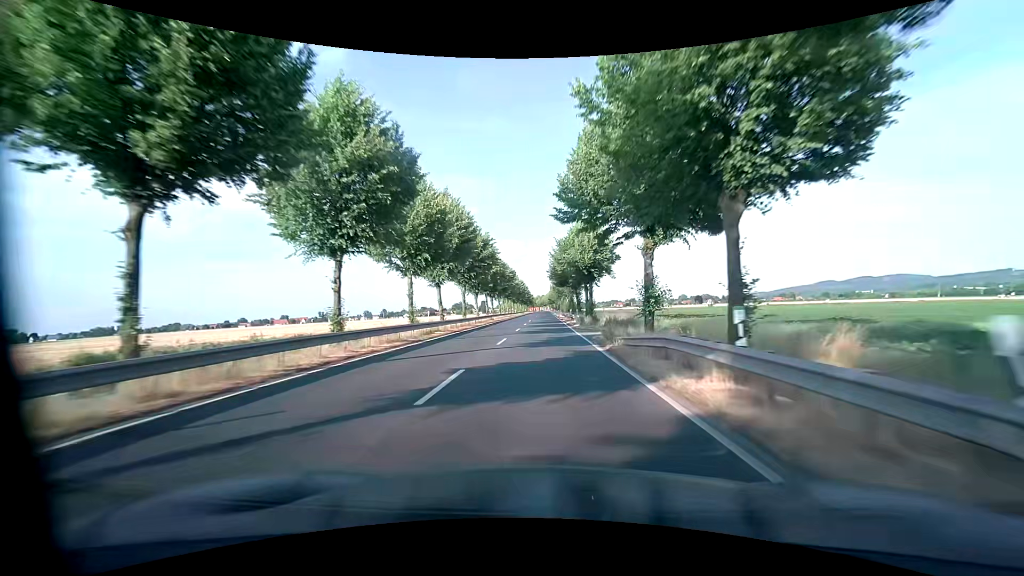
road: primary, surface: asphalt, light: Day
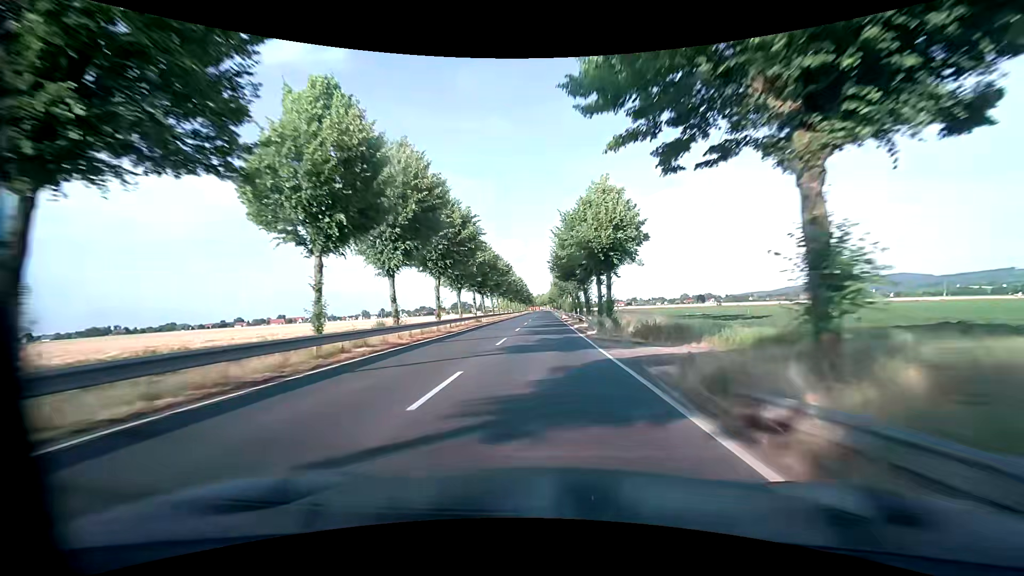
(0.0, +12.4) m; 0°
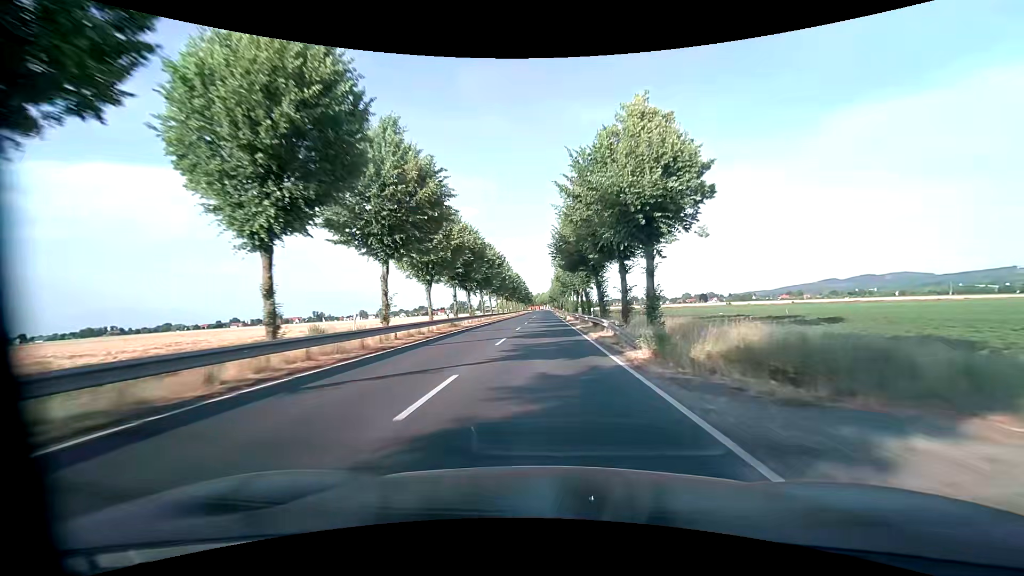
(0.0, +12.6) m; 0°
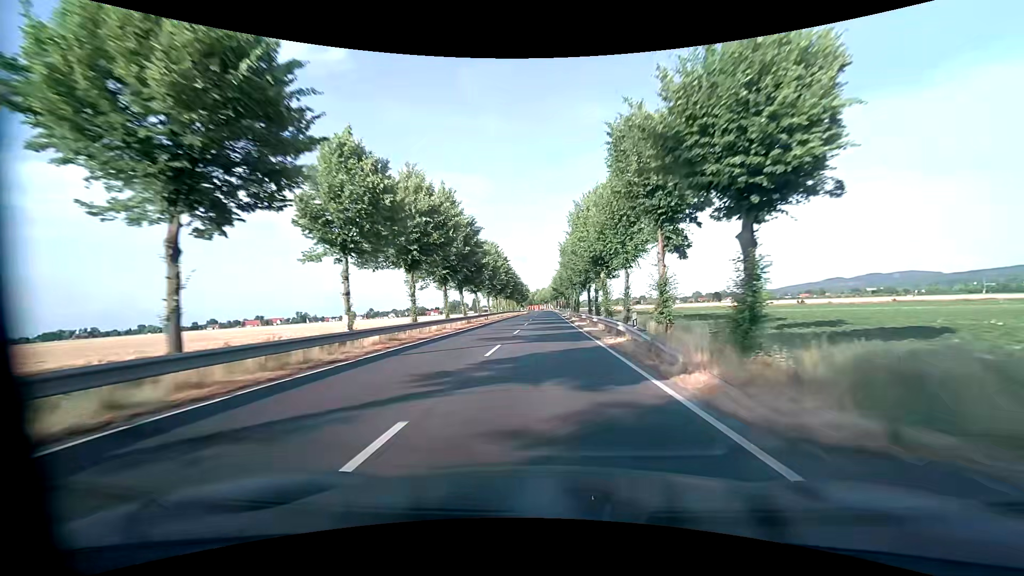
(-0.4, +64.7) m; -1°
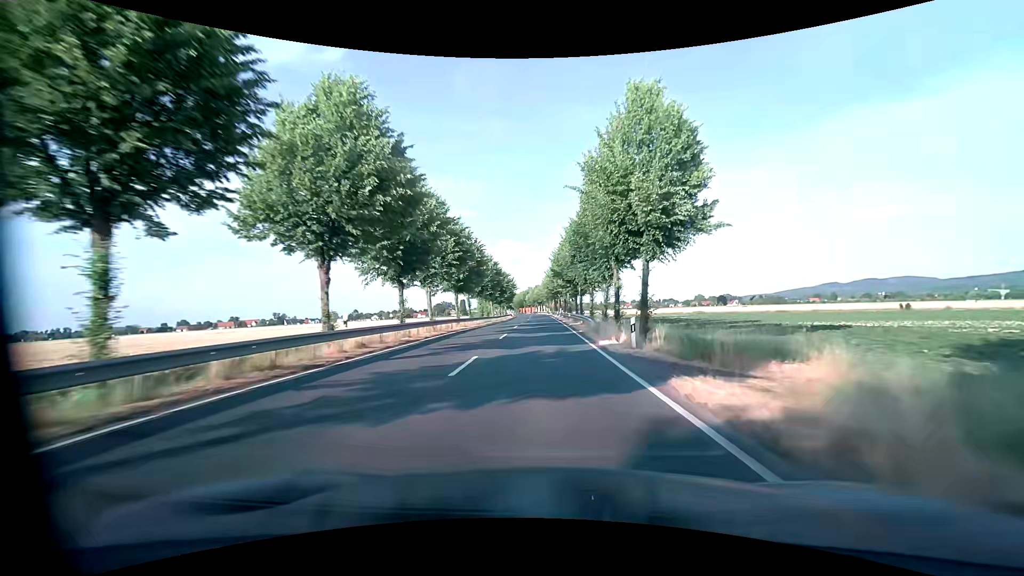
(+0.4, +51.5) m; 0°
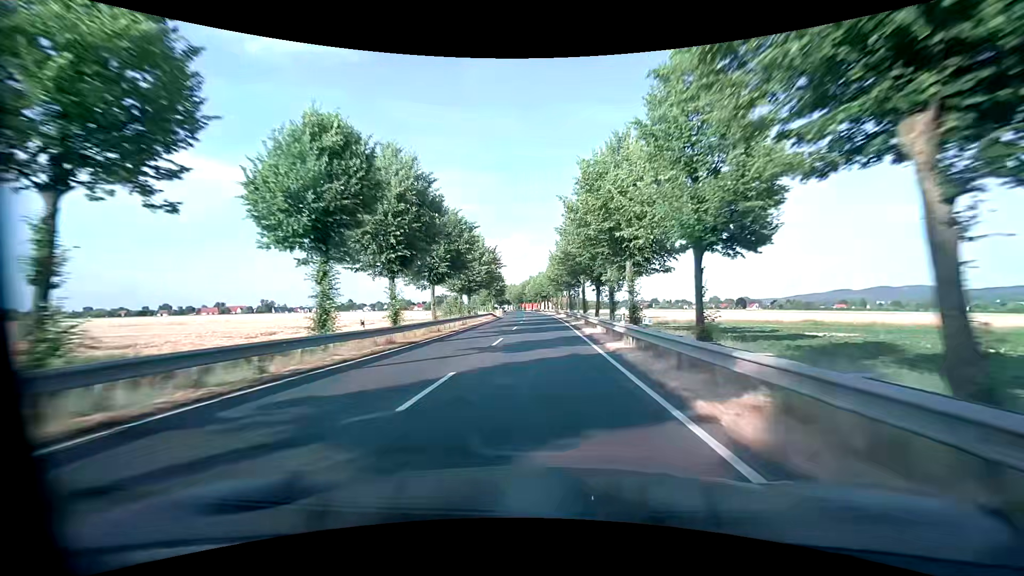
(0.0, +50.9) m; 0°
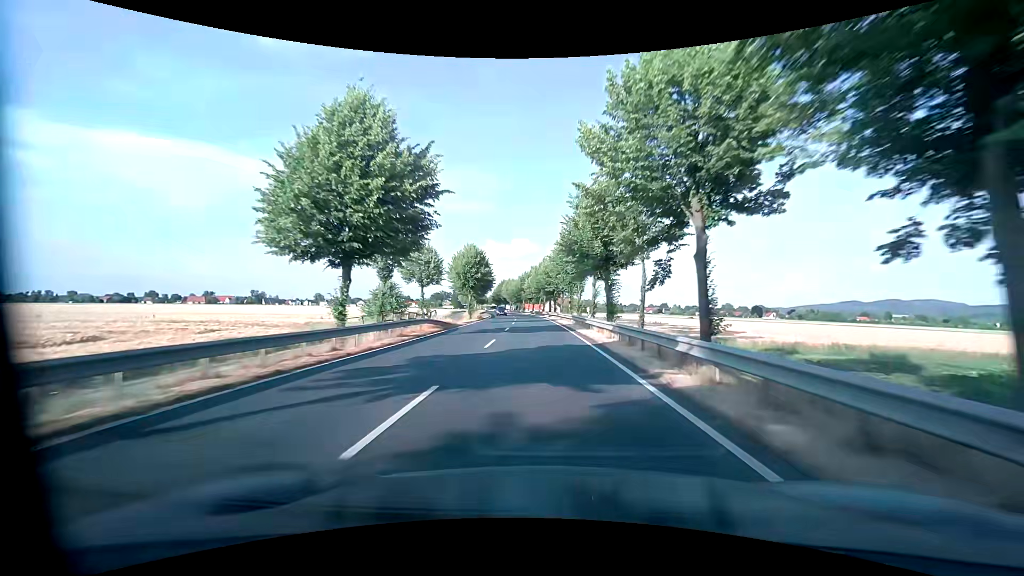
(-0.1, +37.8) m; -1°
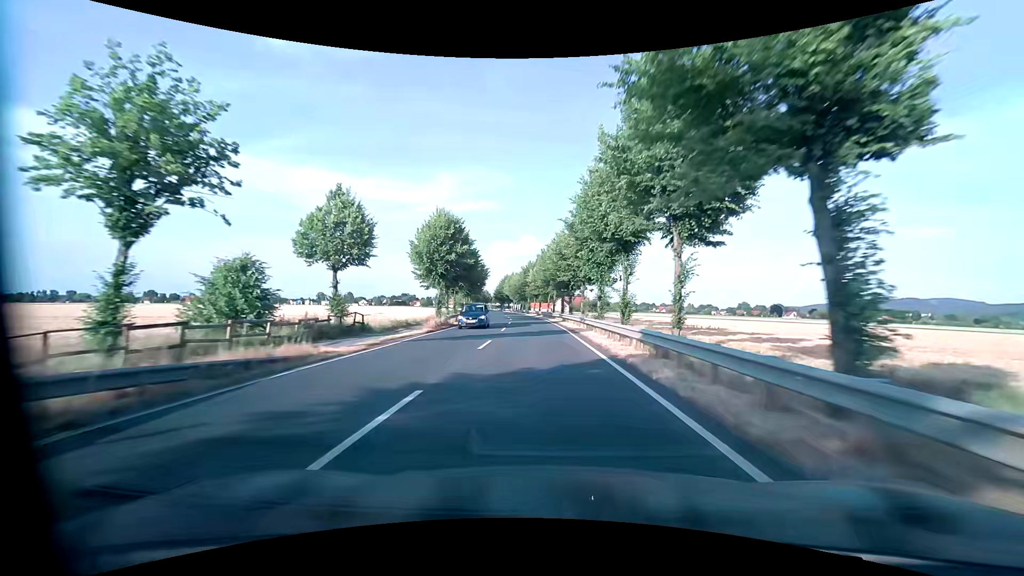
(+0.1, +24.3) m; -1°
(0, +10) (0, +20) (-1, +30) (-1, +40) (-1, +50) (-2, +60) (-3, +70) (-4, +80) (-5, +90) (-7, +100) m
